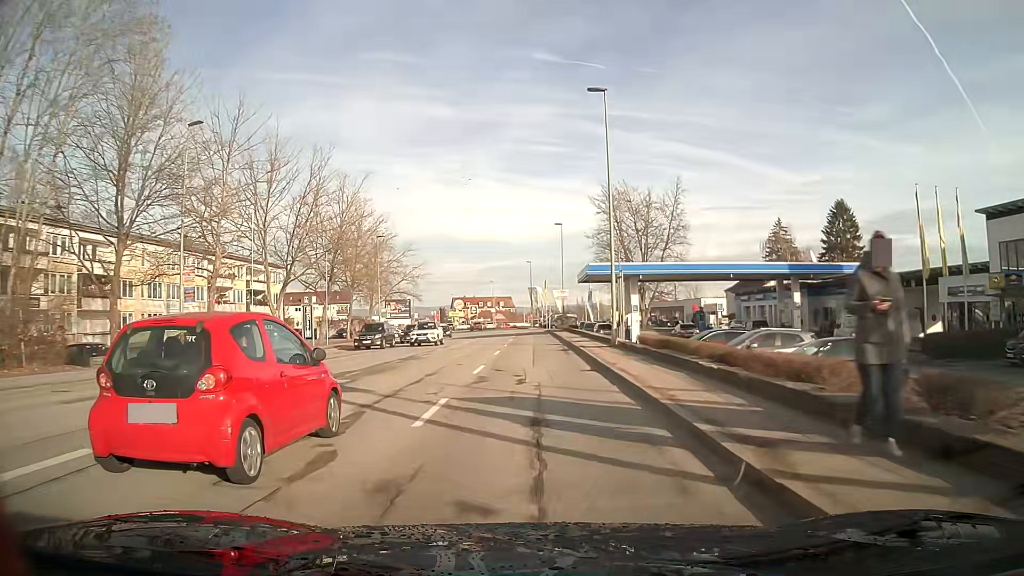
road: tertiary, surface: asphalt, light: Day
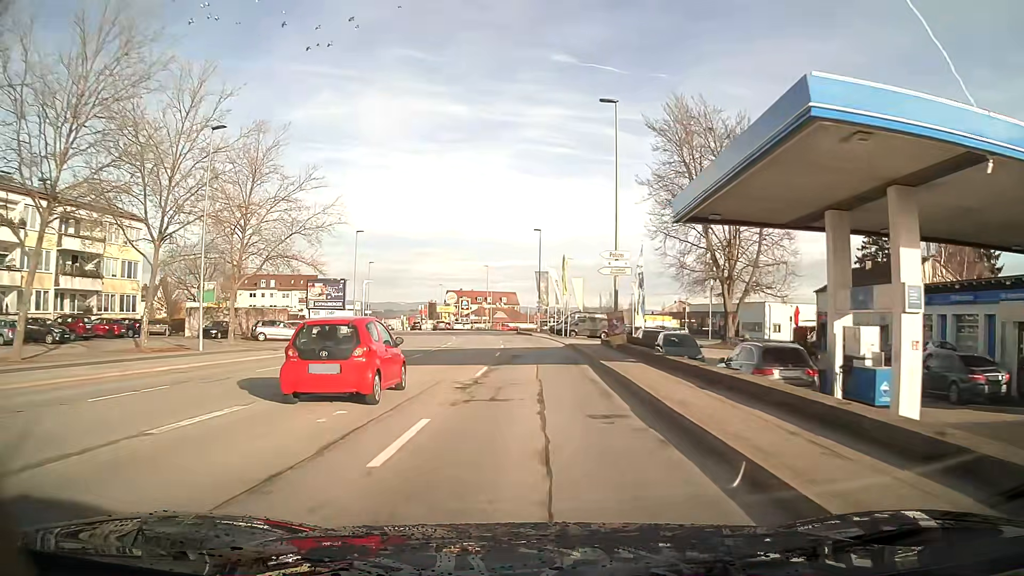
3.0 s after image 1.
(+0.1, +38.2) m; -1°
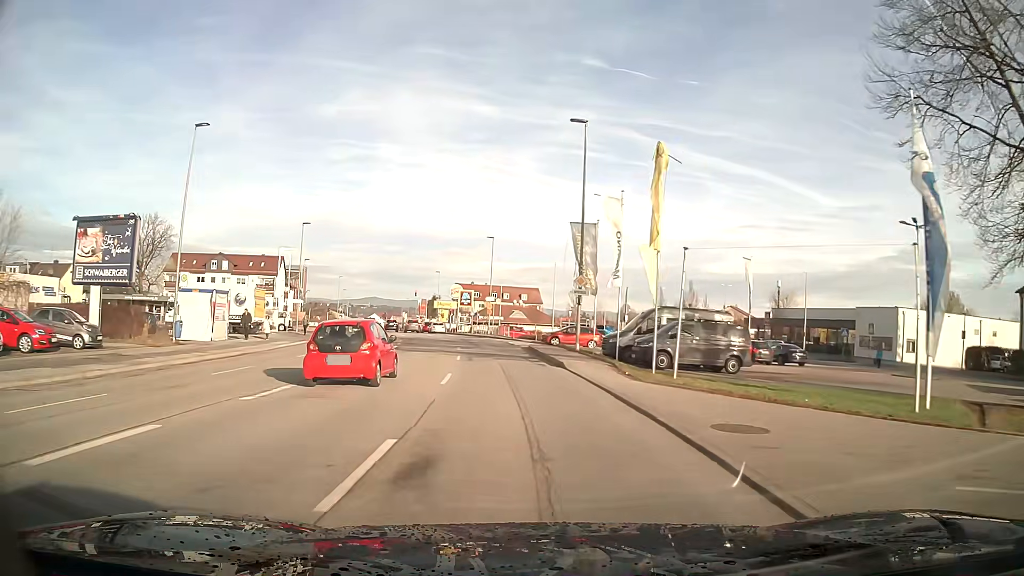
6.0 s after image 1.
(-0.5, +37.8) m; -3°
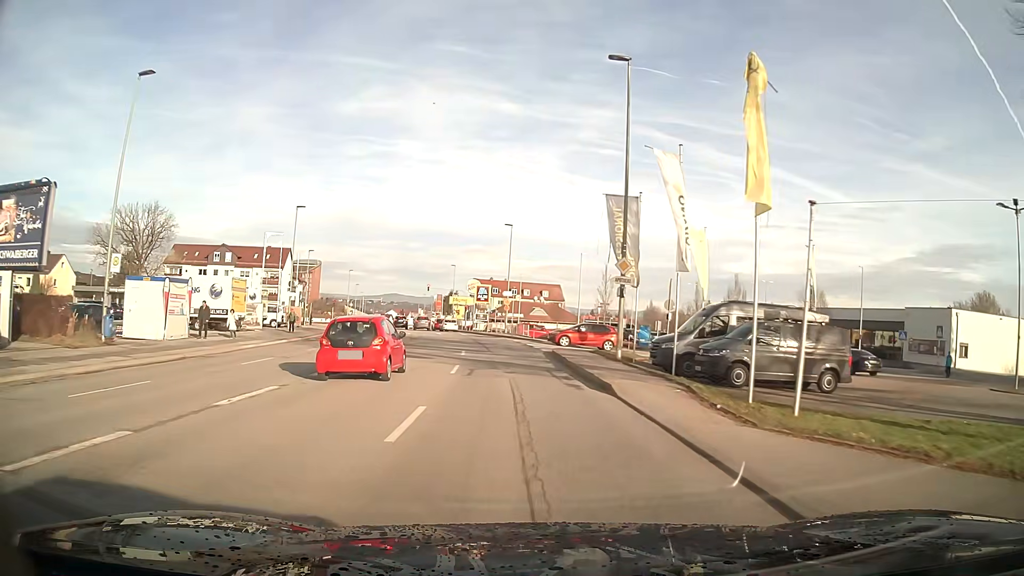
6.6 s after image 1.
(-0.1, +7.3) m; -2°
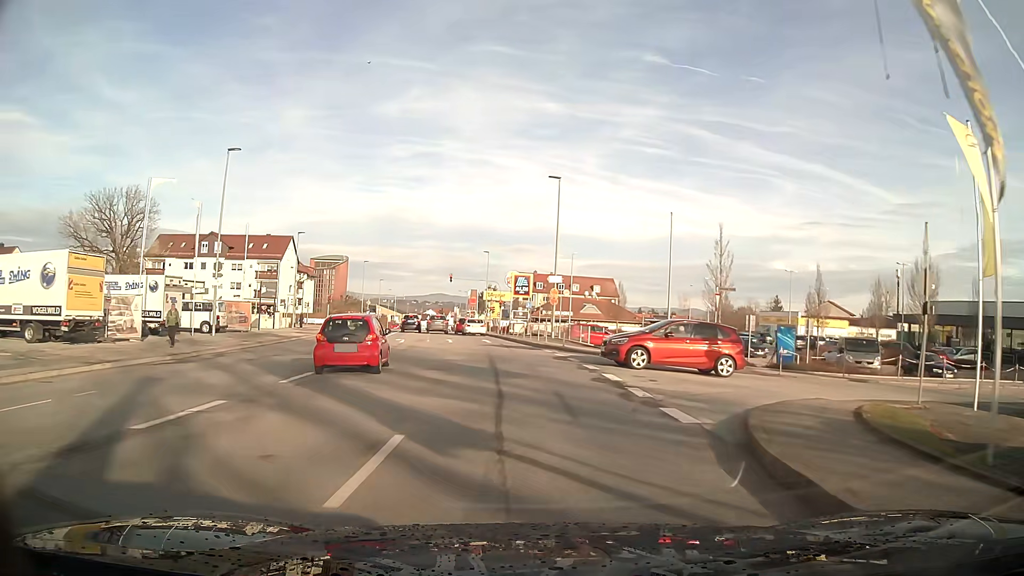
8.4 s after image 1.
(-0.7, +20.7) m; -4°
